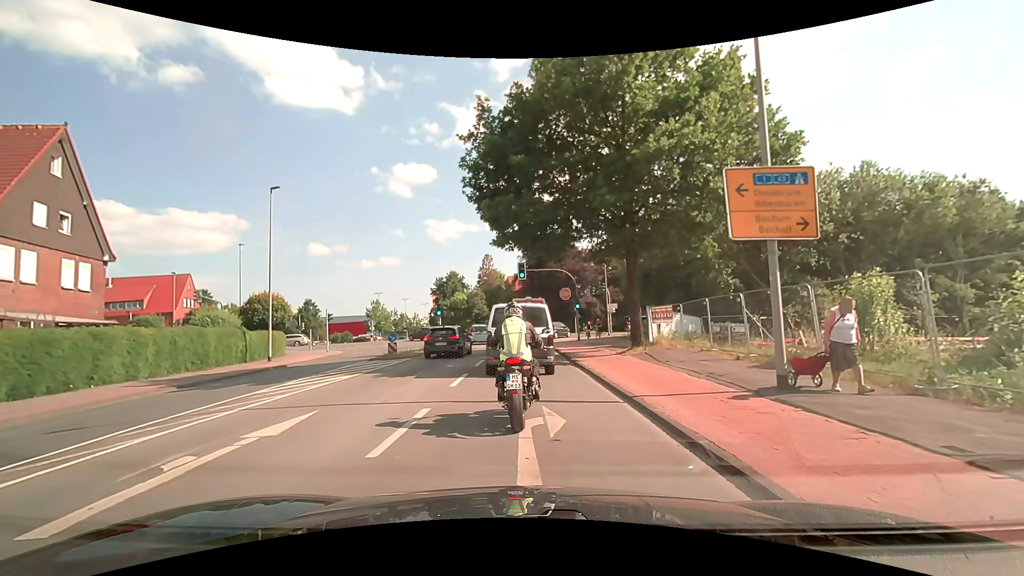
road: tertiary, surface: asphalt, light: Day
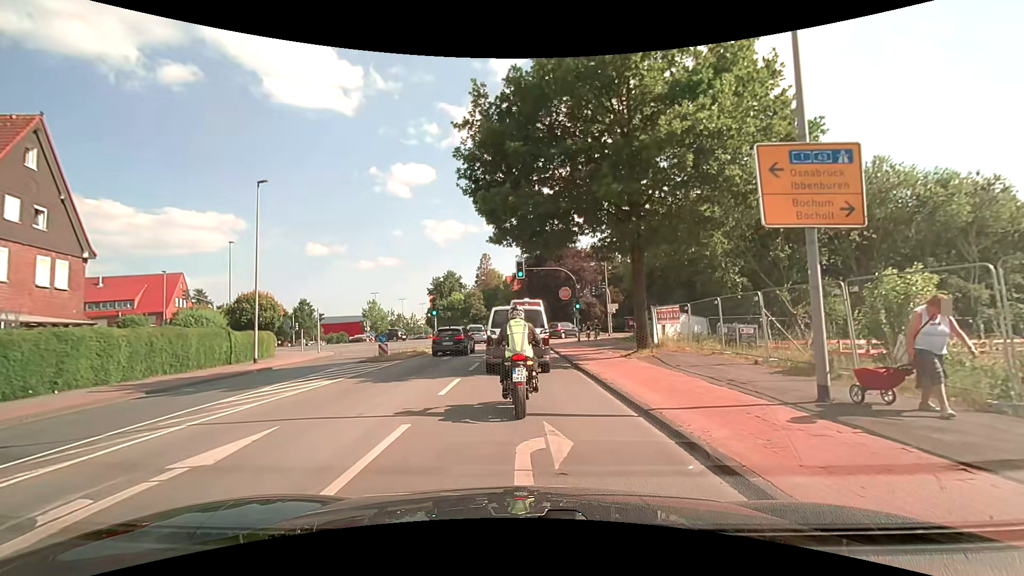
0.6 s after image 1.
(+0.1, +1.4) m; +2°
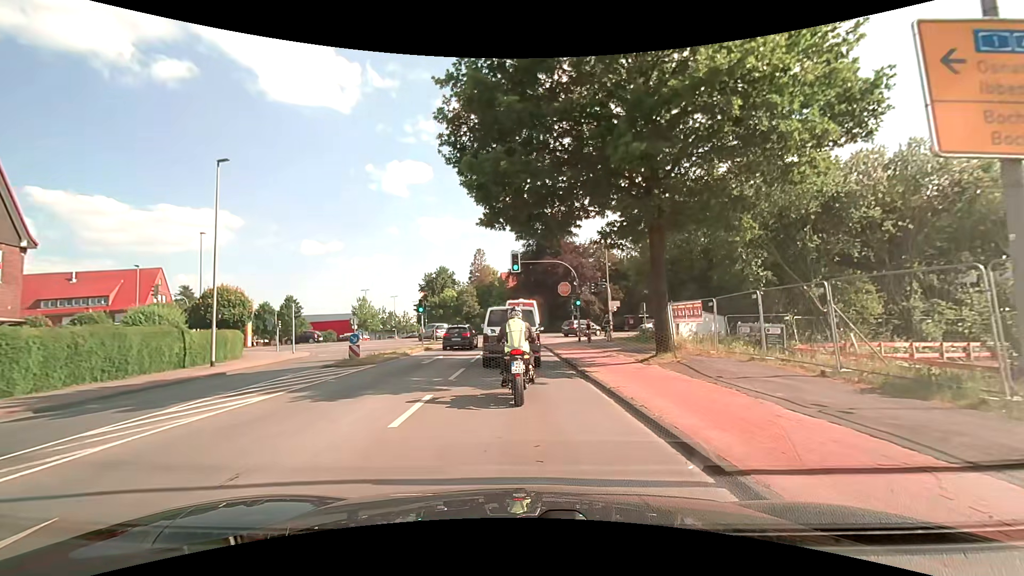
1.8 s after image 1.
(0.0, +3.4) m; +1°
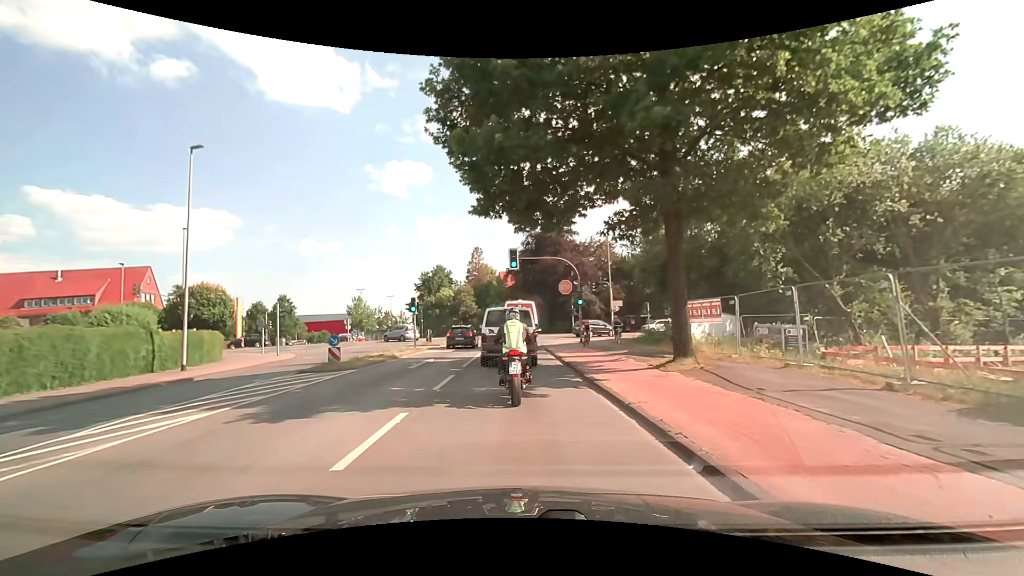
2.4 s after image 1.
(0.0, +2.0) m; -1°
(0, +10) (0, +20) (0, +30) (0, +40) (+4, +49) (+12, +54) (+22, +58) (+31, +61) (+41, +64) (+50, +67) m
